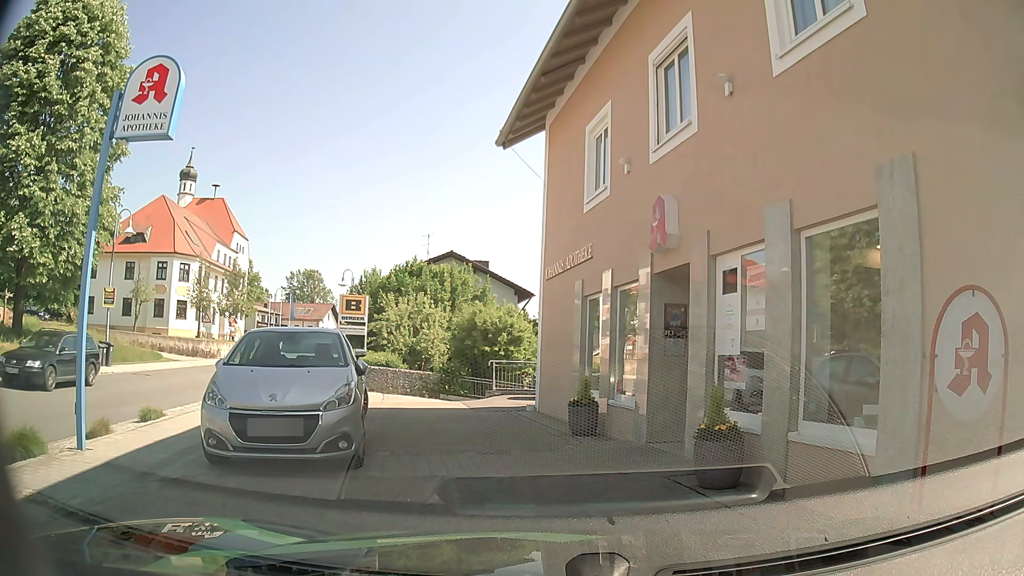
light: Day
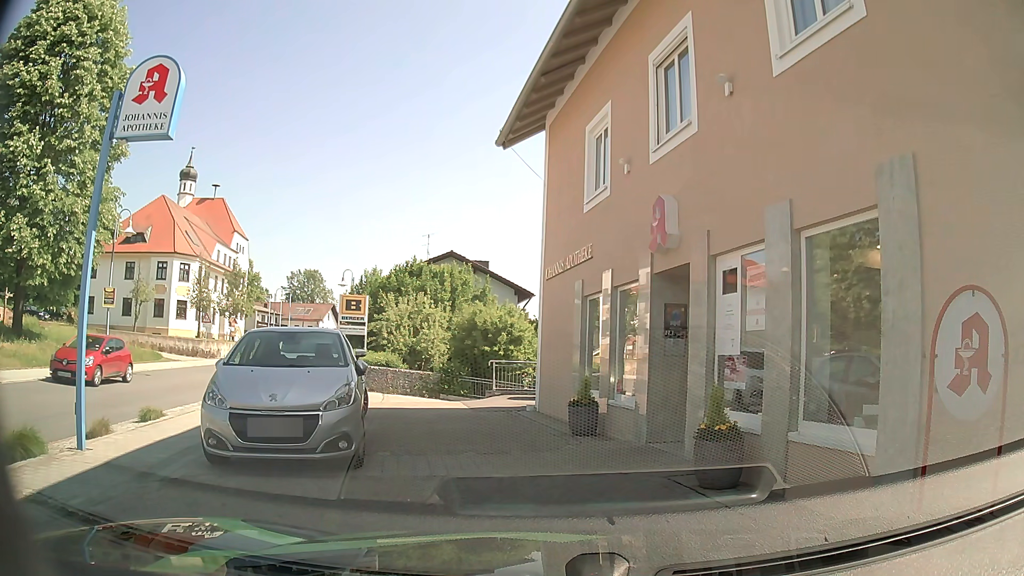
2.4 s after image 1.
(0.0, 0.0) m; 0°
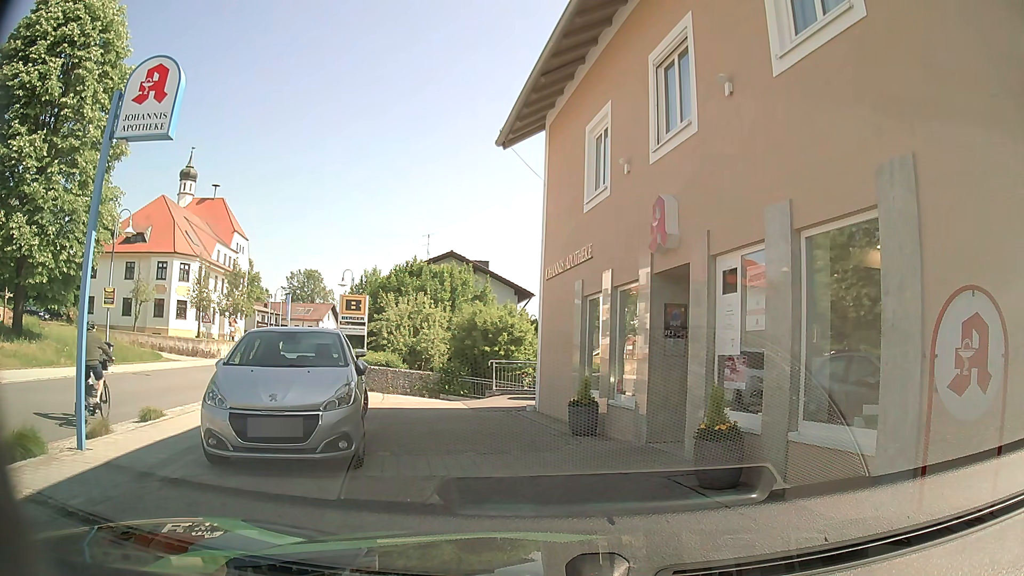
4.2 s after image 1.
(0.0, 0.0) m; 0°
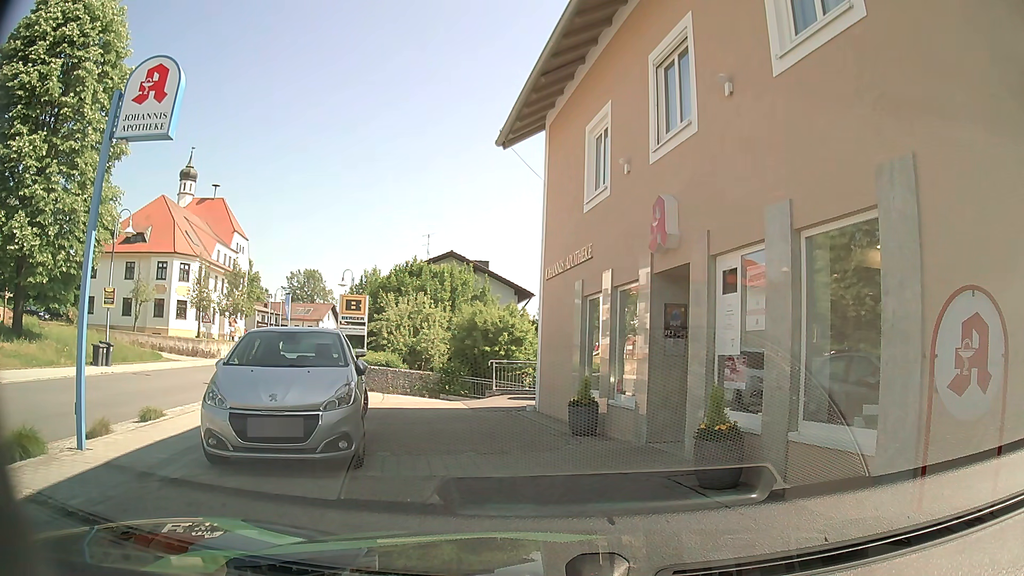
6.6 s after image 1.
(0.0, 0.0) m; 0°
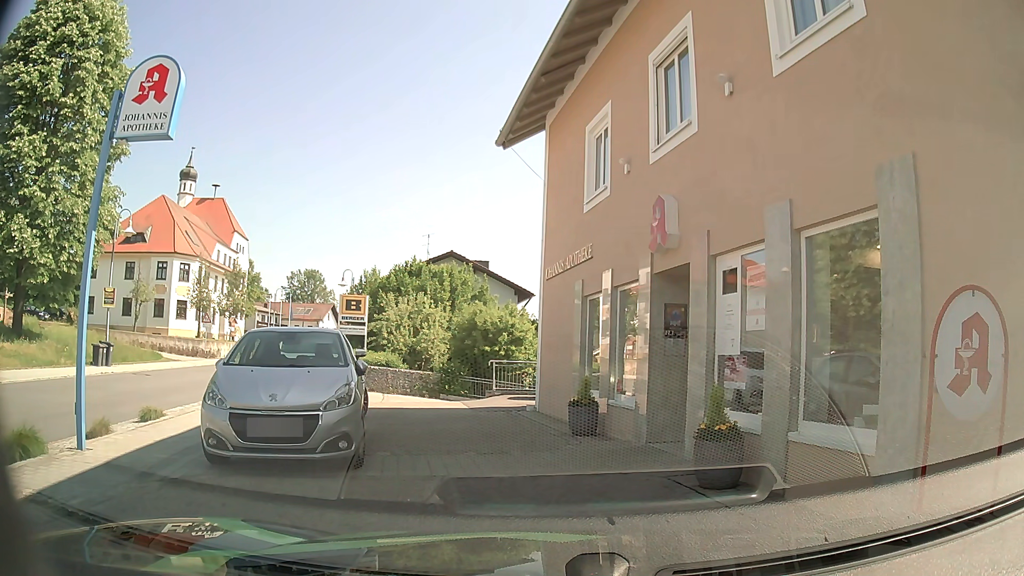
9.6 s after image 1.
(0.0, 0.0) m; 0°
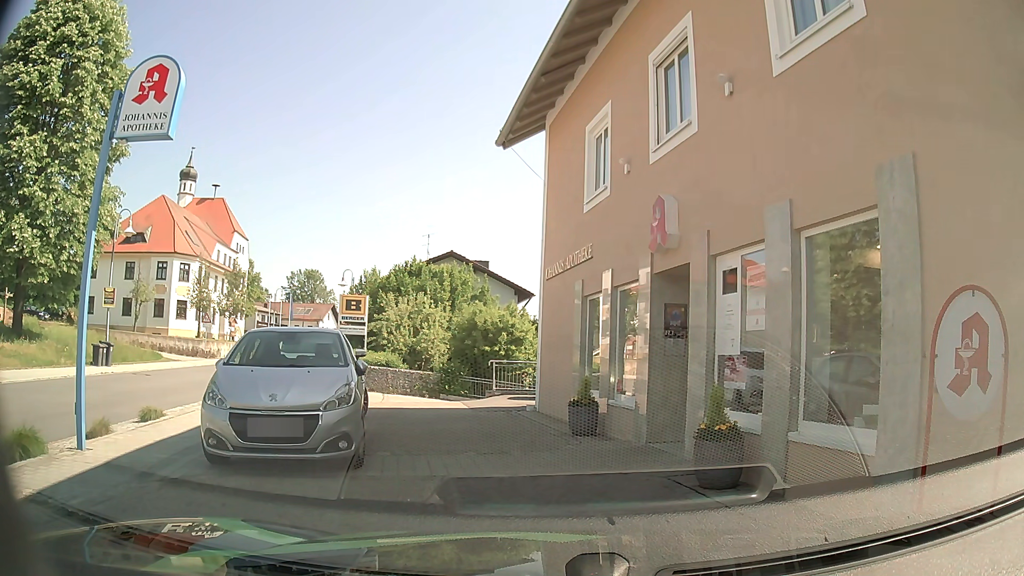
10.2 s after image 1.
(0.0, 0.0) m; 0°
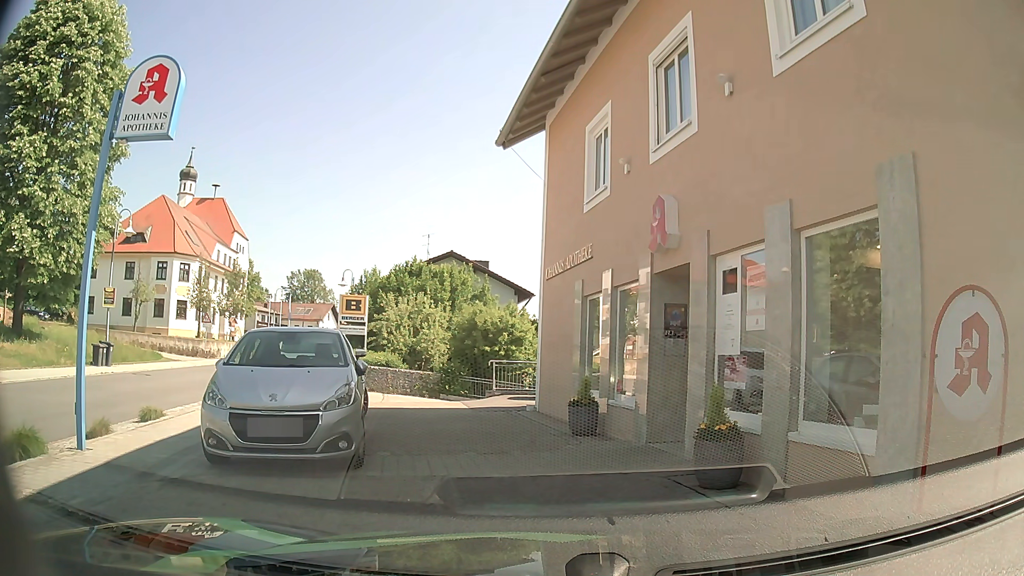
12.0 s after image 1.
(0.0, 0.0) m; 0°
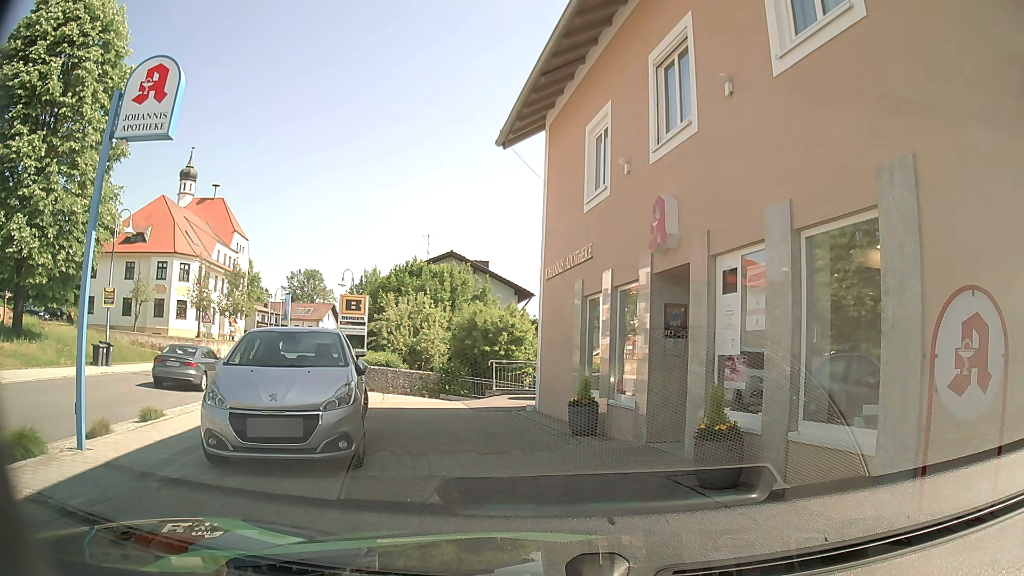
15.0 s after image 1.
(0.0, 0.0) m; 0°
